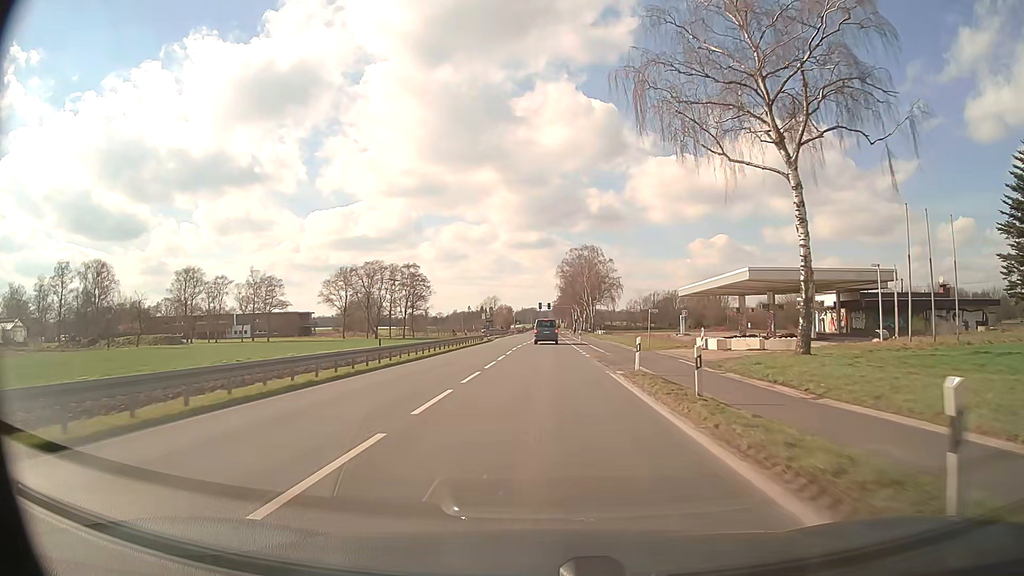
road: primary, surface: asphalt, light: Day
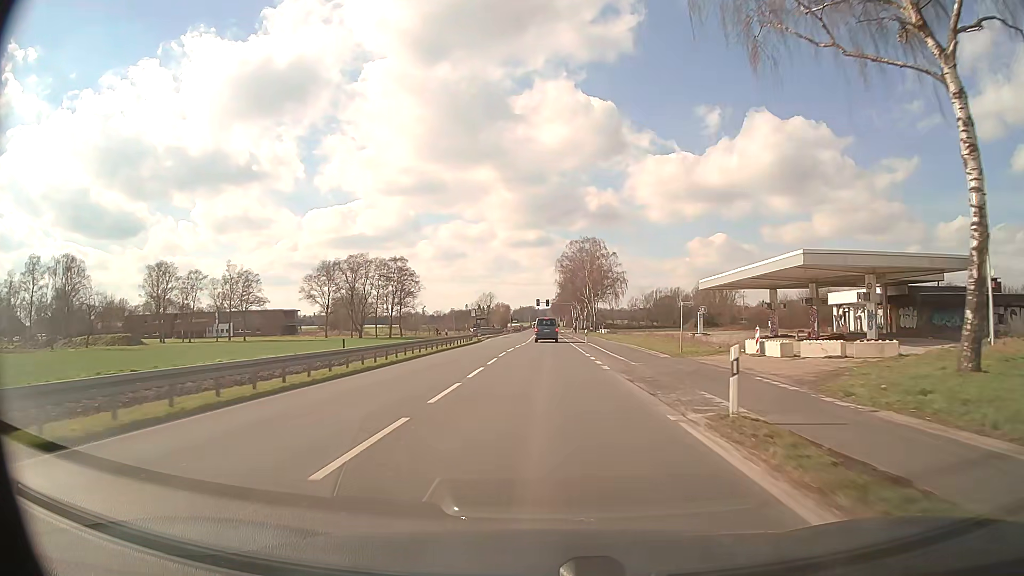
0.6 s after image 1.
(0.0, +10.7) m; 0°
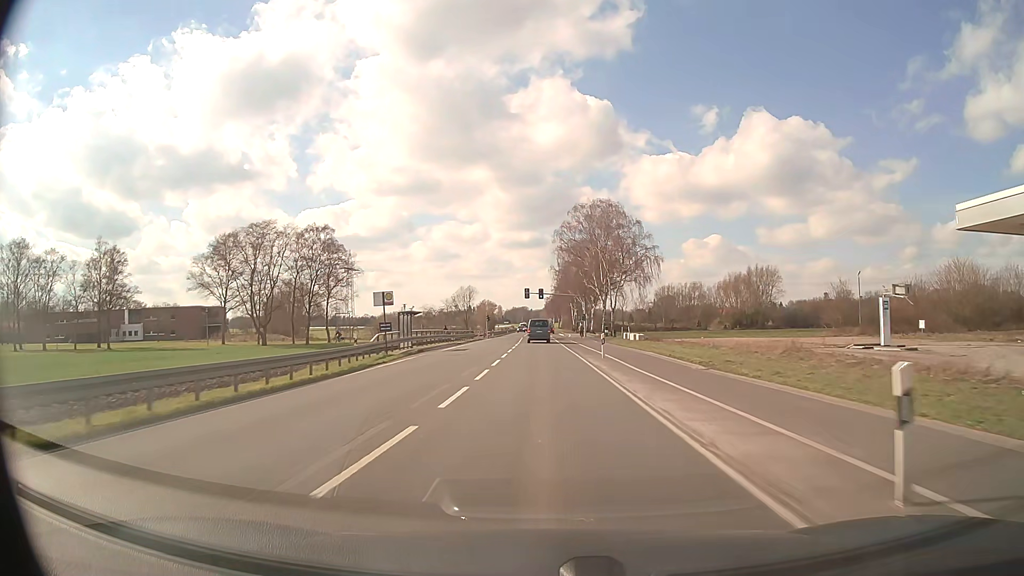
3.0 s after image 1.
(+0.1, +42.7) m; +1°
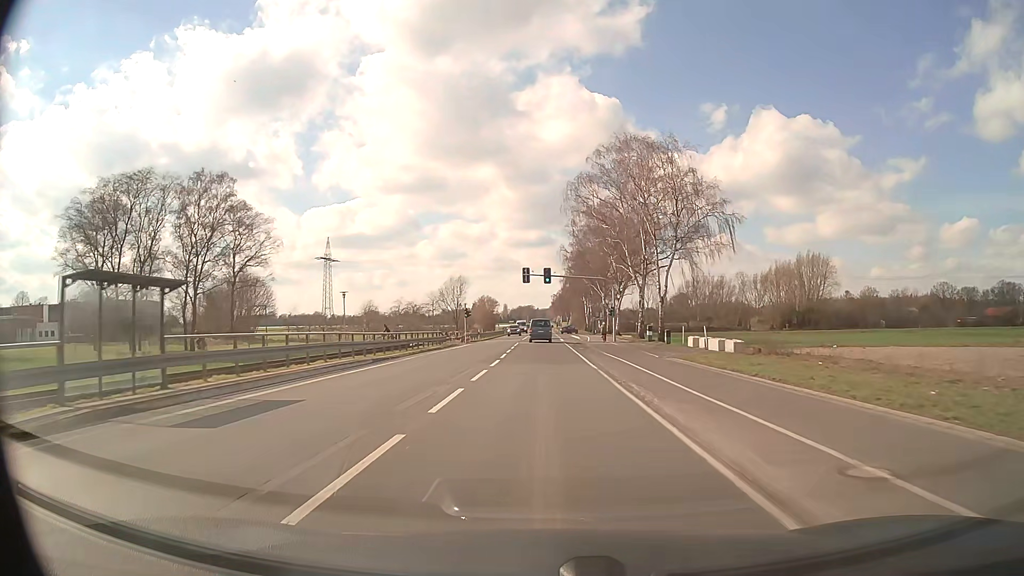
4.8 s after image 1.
(-0.2, +31.3) m; -1°
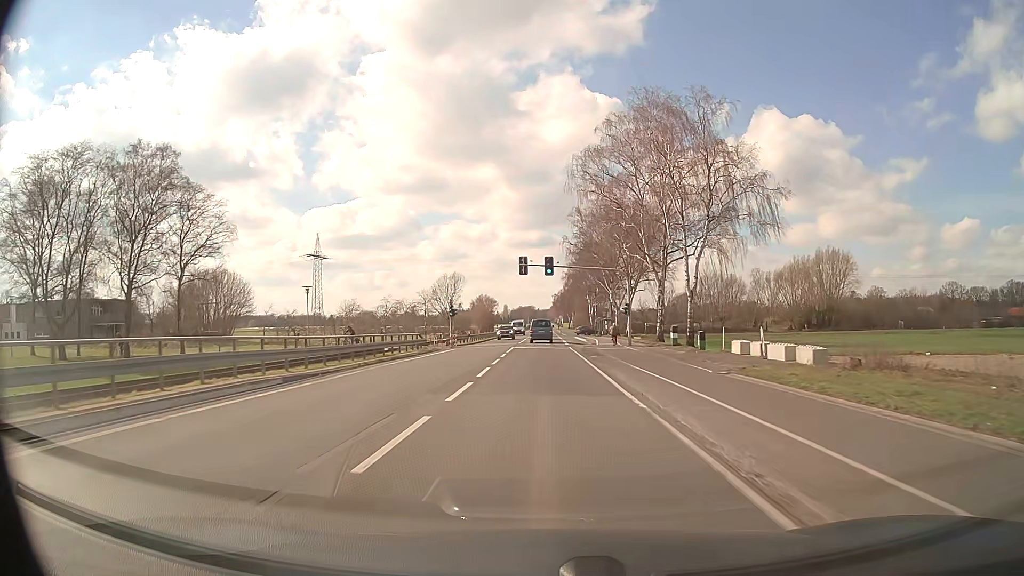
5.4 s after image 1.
(0.0, +10.3) m; 0°
(0, +10) (0, +20) (0, +30) (0, +40) (0, +50) (0, +60) (0, +70) (0, +80) (0, +90) (0, +100) m
